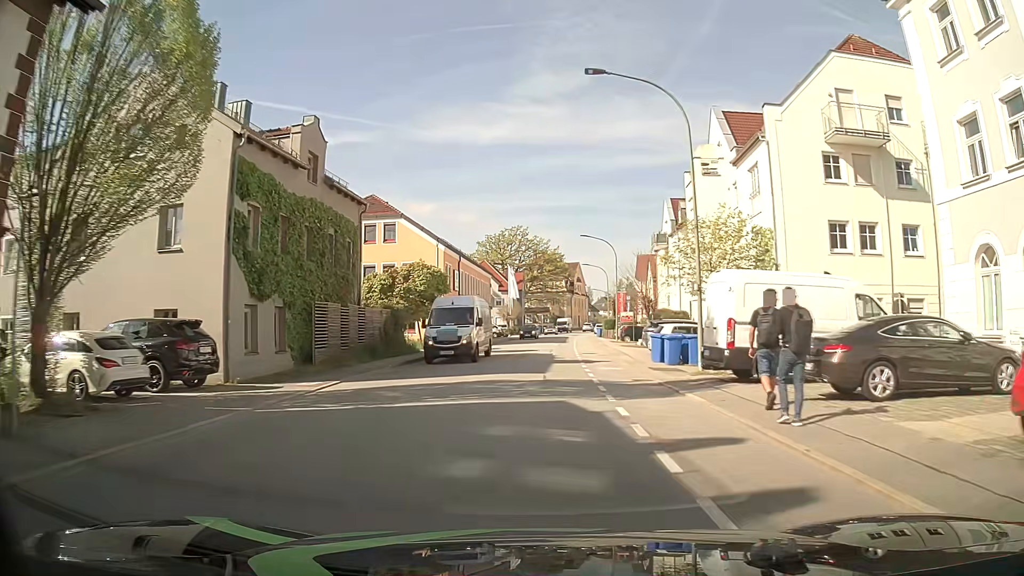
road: tertiary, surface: asphalt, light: Day
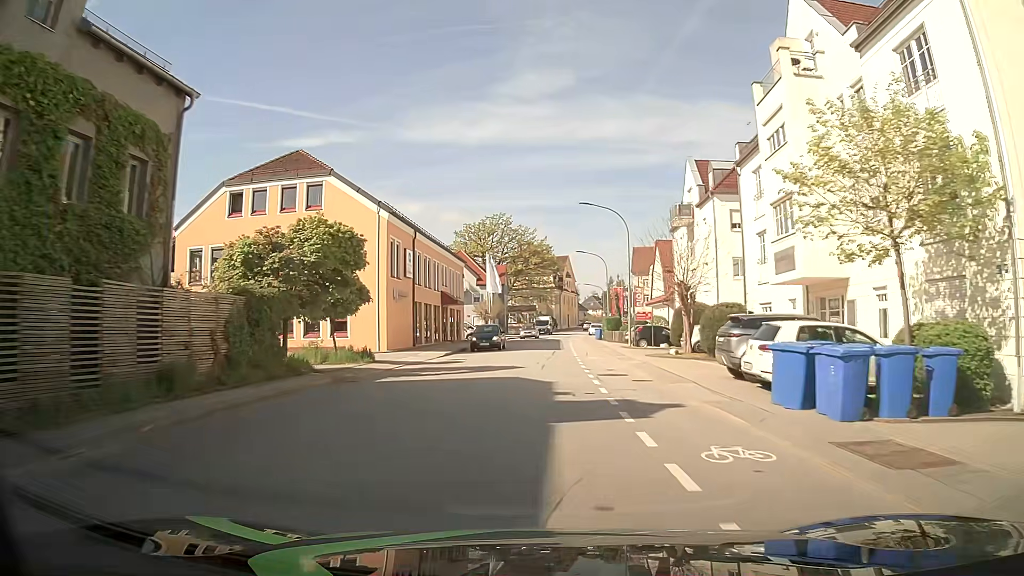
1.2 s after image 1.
(+0.1, +14.7) m; +1°
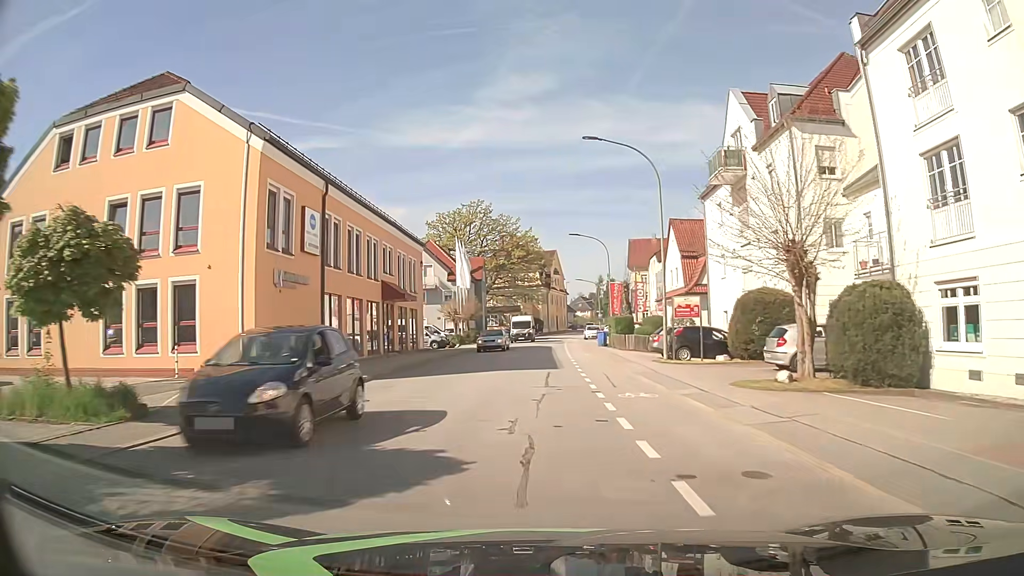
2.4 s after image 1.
(+0.2, +14.9) m; +1°
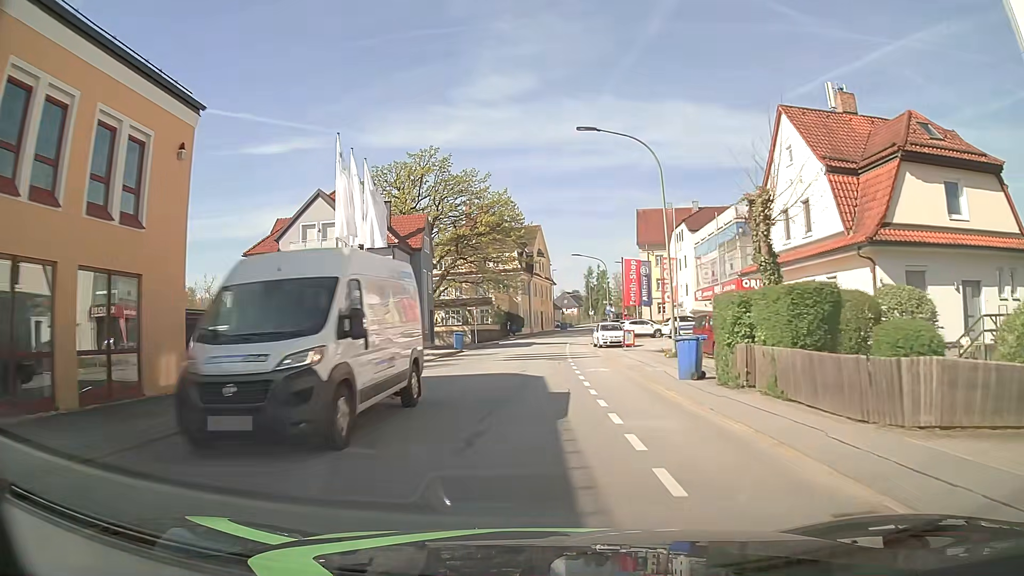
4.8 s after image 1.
(+0.6, +30.0) m; +2°
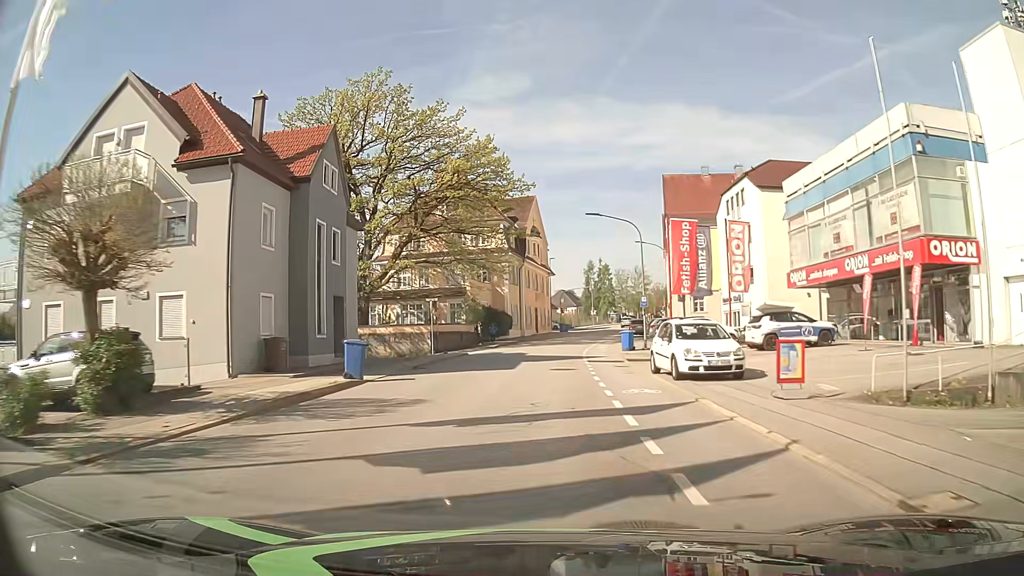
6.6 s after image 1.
(+0.1, +22.5) m; 0°
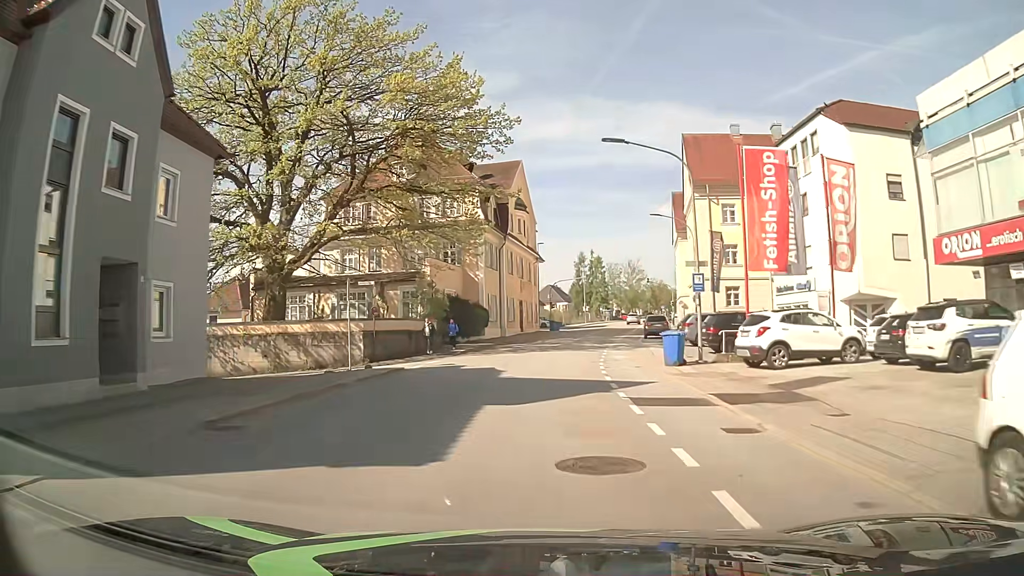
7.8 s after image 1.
(+0.1, +15.0) m; +2°
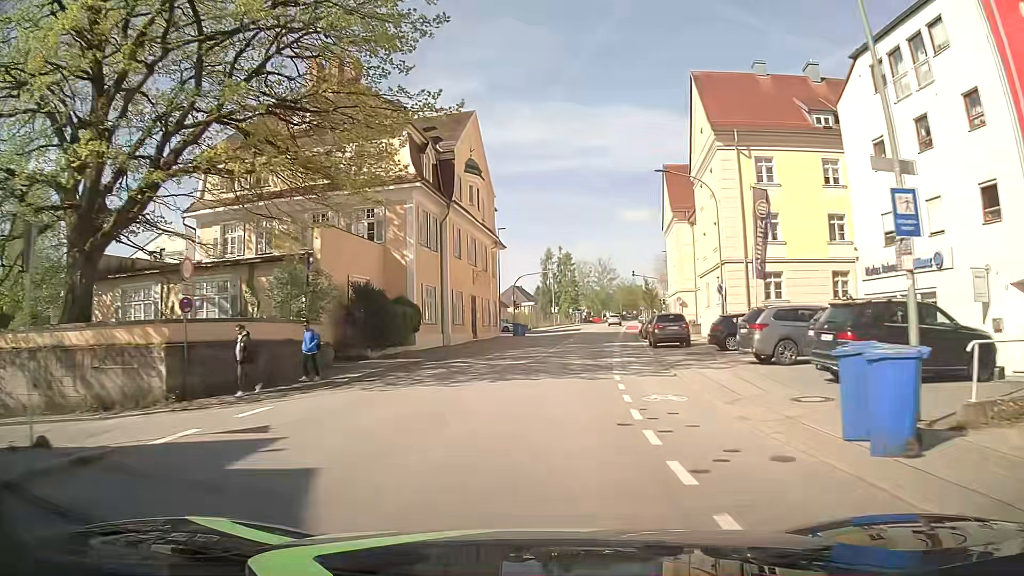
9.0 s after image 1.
(+0.3, +15.0) m; +2°
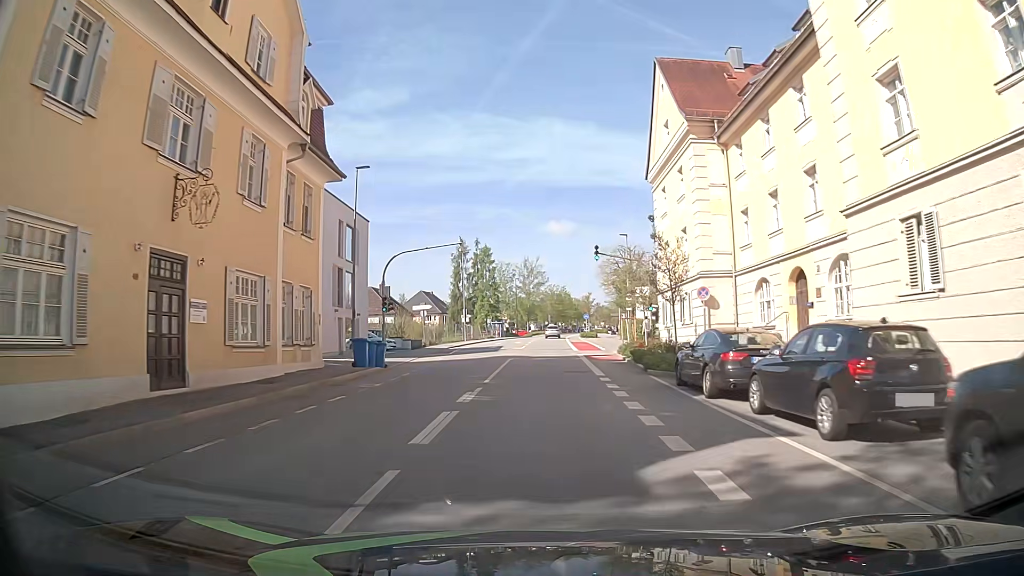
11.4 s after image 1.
(+2.1, +29.5) m; +7°
(0, +10) (0, +20) (+1, +30) (+1, +40) (+1, +50) (+2, +60) (+2, +70) (+3, +80) (+4, +90) (+4, +100) m
